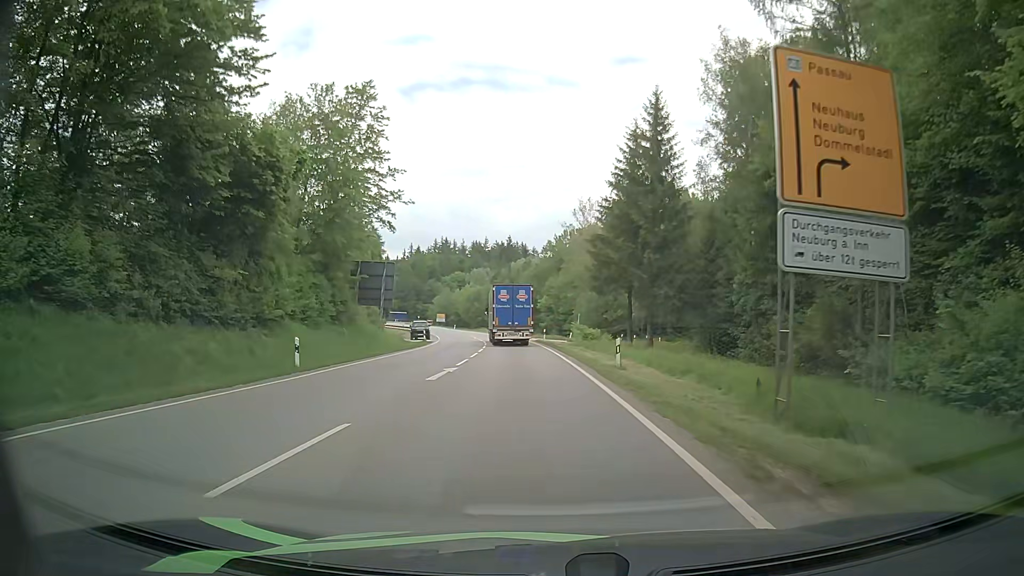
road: secondary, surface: asphalt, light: Day
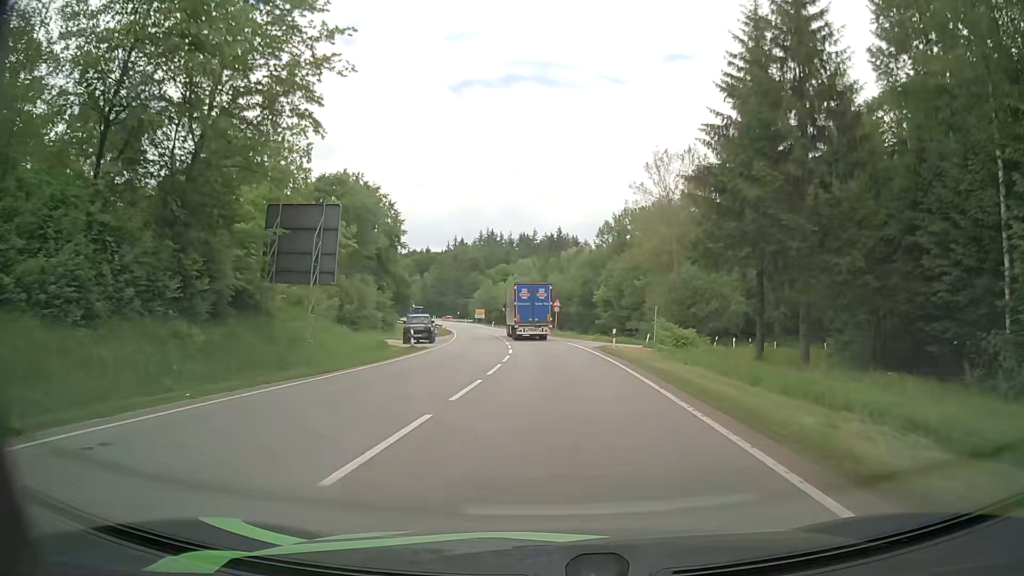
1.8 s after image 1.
(-0.9, +24.2) m; -5°
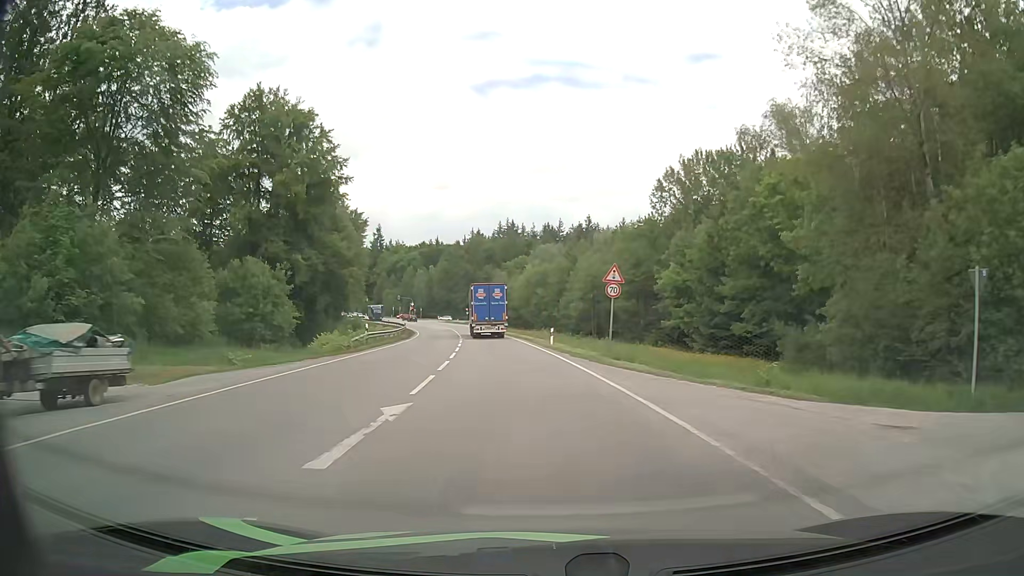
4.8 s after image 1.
(-0.1, +41.6) m; -2°
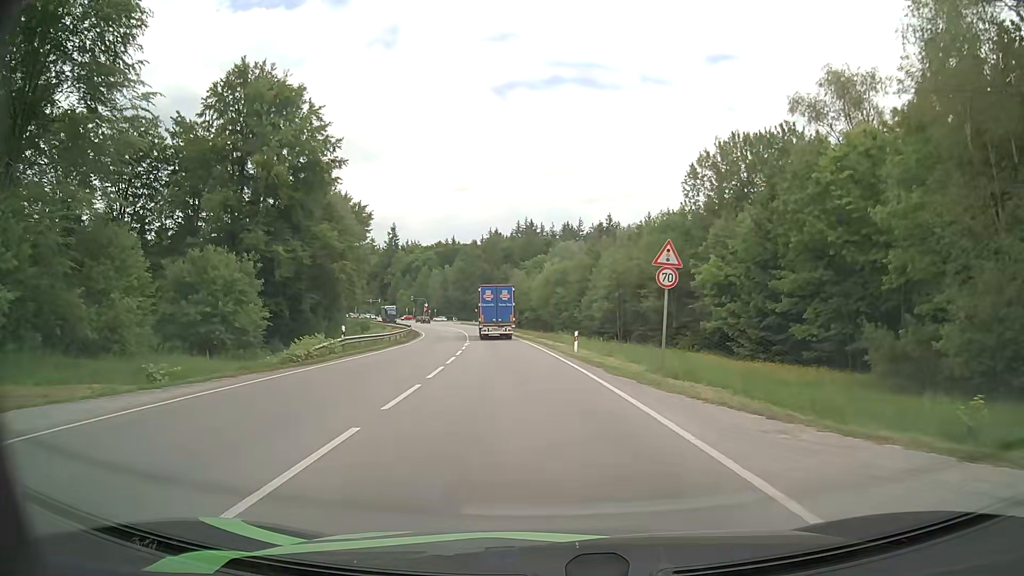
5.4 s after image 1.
(-0.1, +8.1) m; -1°
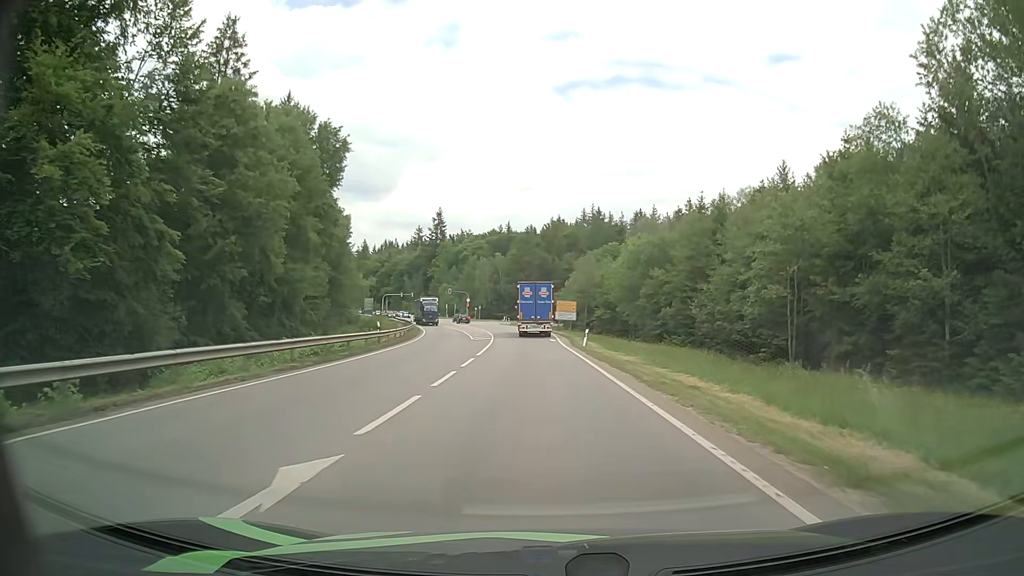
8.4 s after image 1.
(-2.4, +38.2) m; -6°
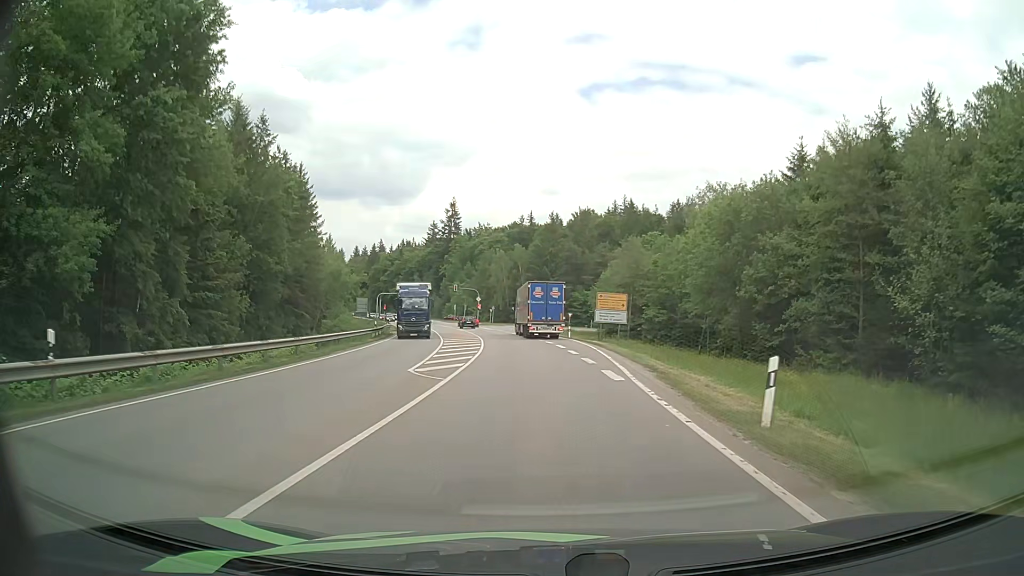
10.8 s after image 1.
(-0.5, +27.9) m; -2°
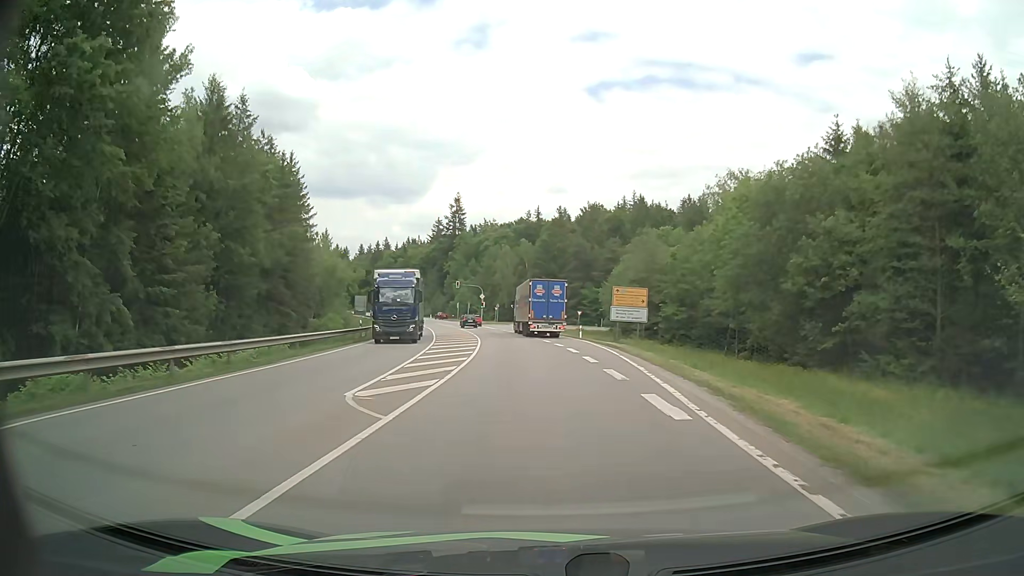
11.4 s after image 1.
(0.0, +6.6) m; -1°
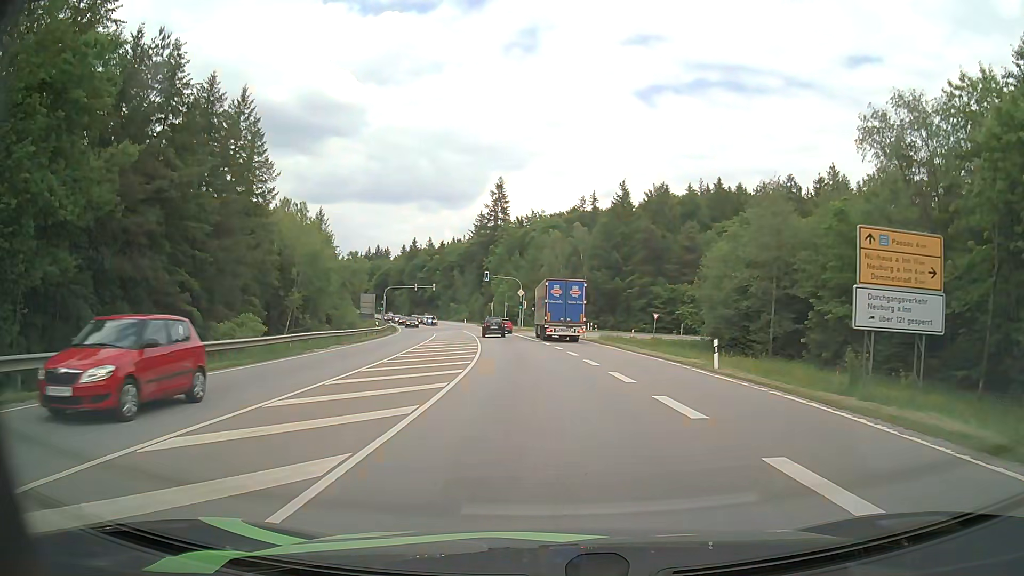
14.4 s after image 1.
(-0.8, +29.7) m; -4°
(0, +10) (0, +20) (-1, +30) (-2, +40) (-3, +50) (-4, +60) (-6, +70) (-7, +80) (-9, +89) (-11, +99) m
